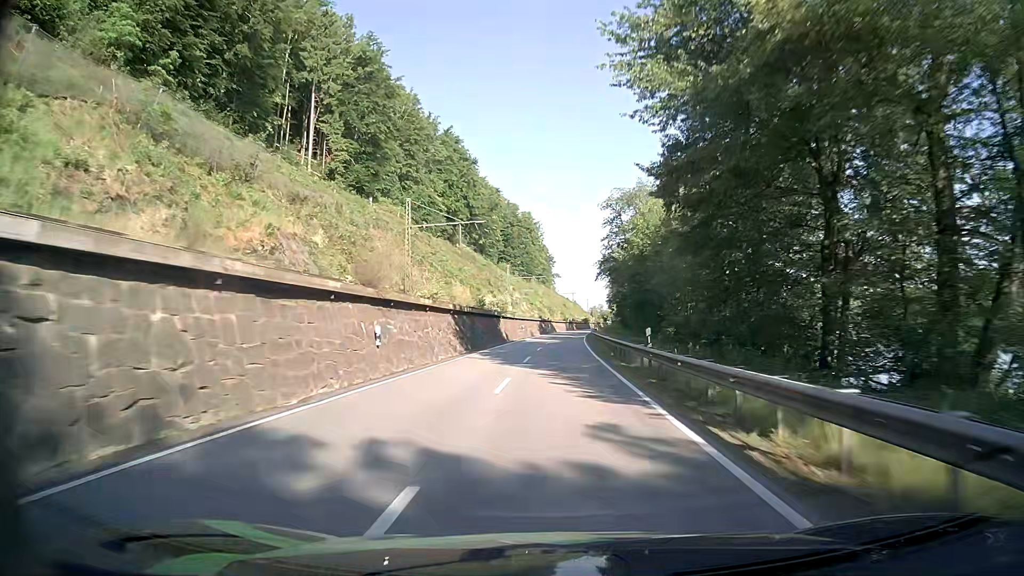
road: primary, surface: asphalt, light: Day
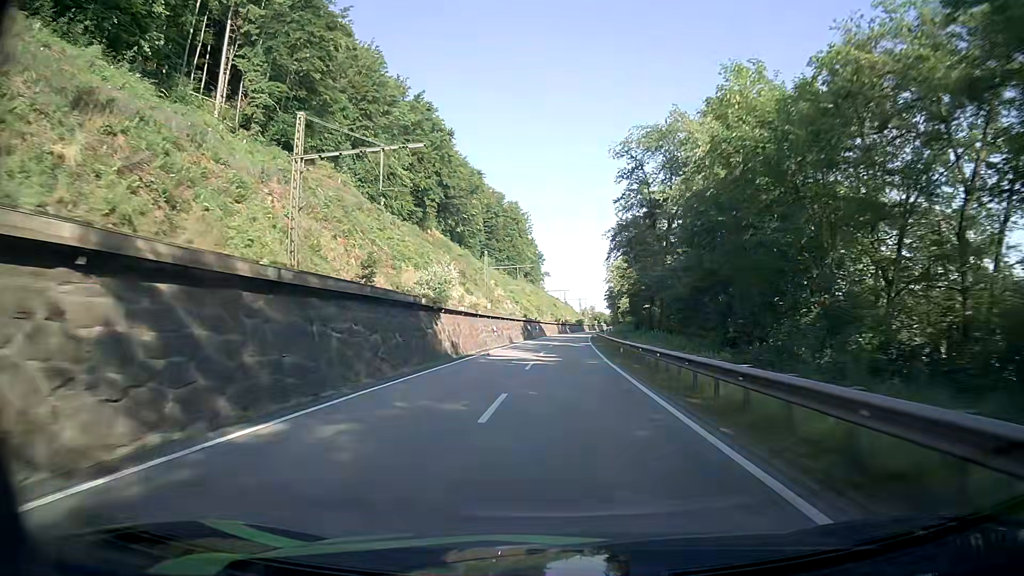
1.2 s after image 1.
(+0.1, +28.1) m; +1°
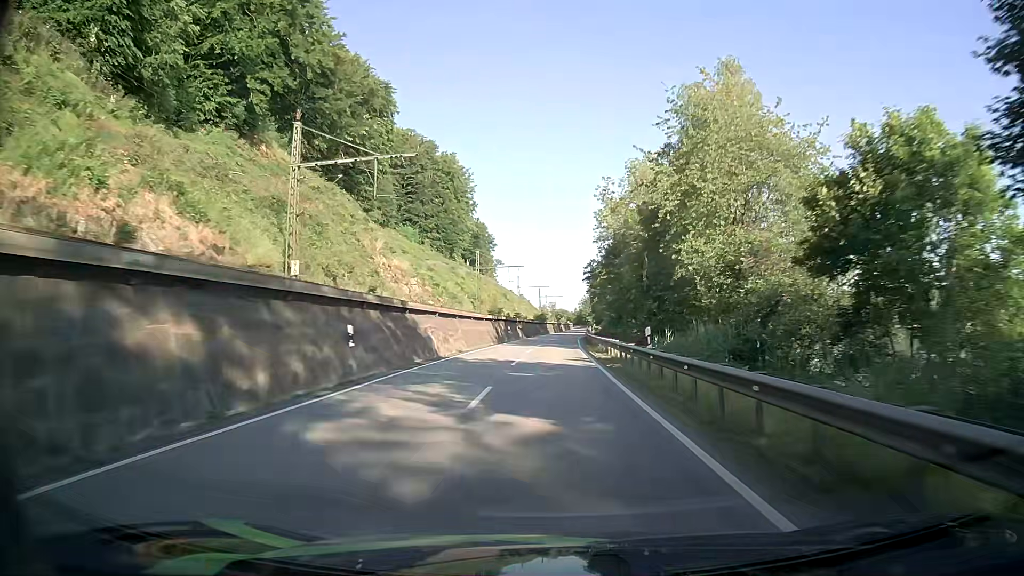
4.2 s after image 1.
(+2.5, +70.2) m; +4°
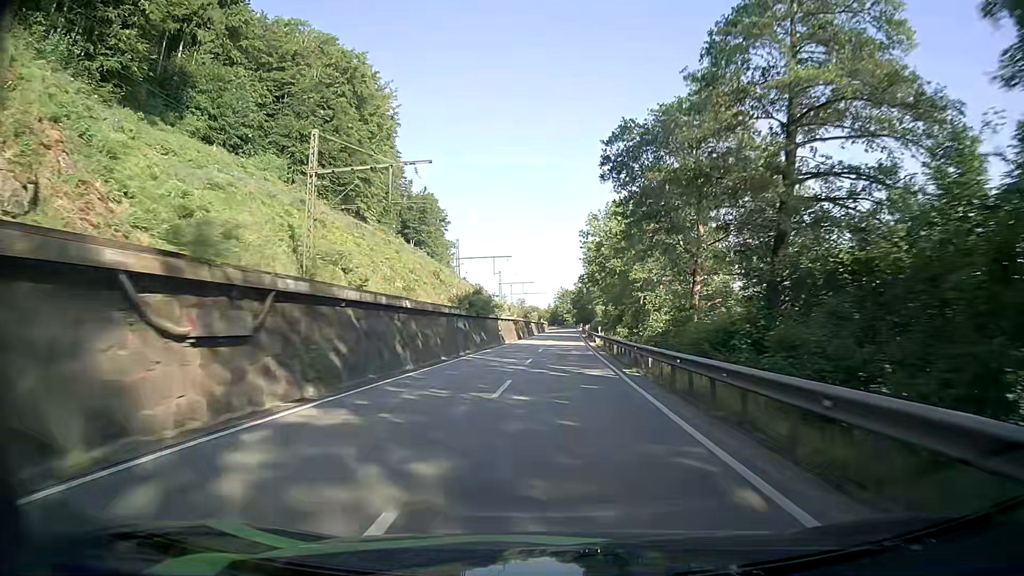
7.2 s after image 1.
(+1.1, +69.6) m; +2°
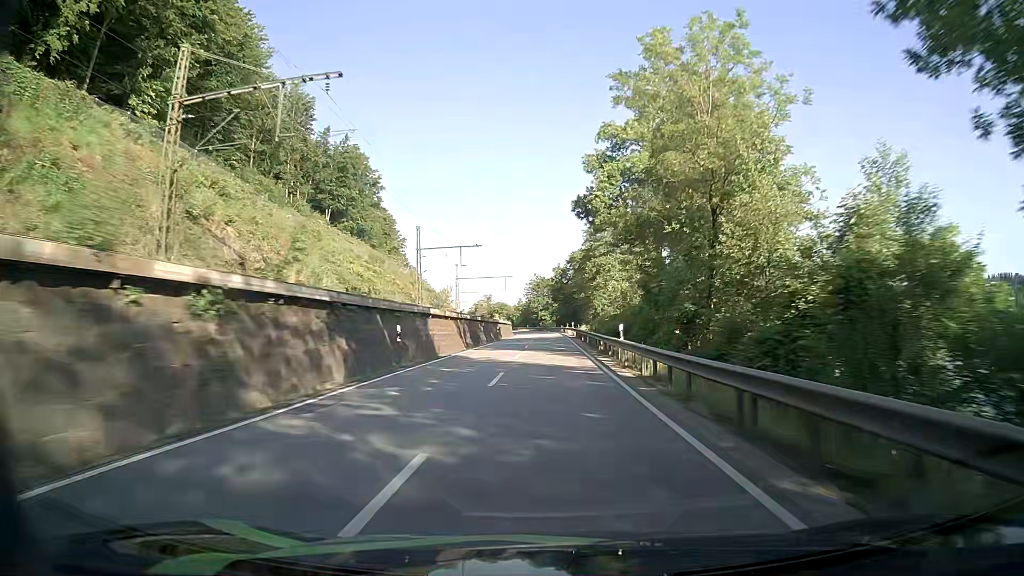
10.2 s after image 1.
(+2.2, +69.8) m; +3°
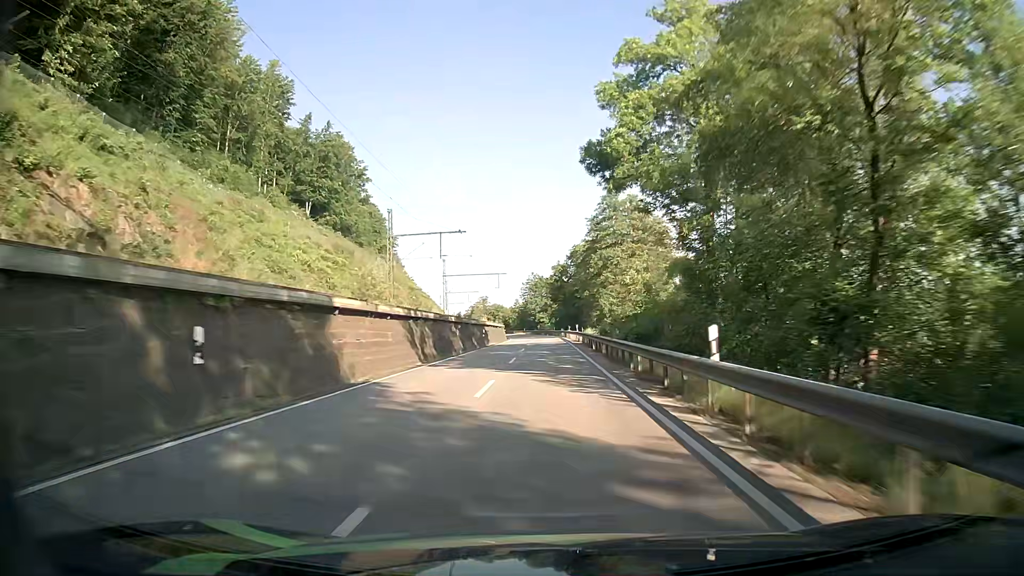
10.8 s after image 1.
(0.0, +14.1) m; 0°
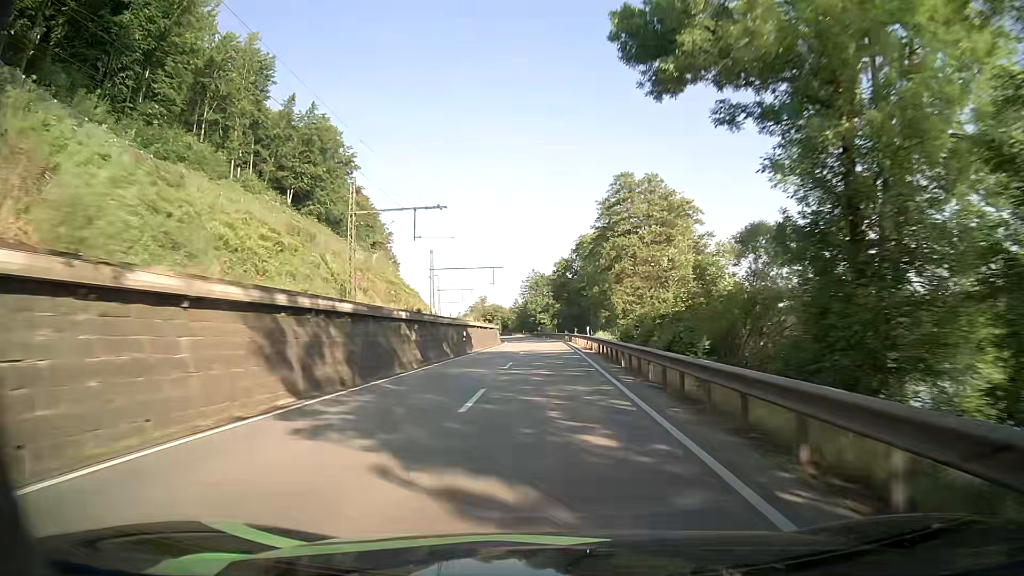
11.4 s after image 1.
(-0.2, +14.0) m; -1°
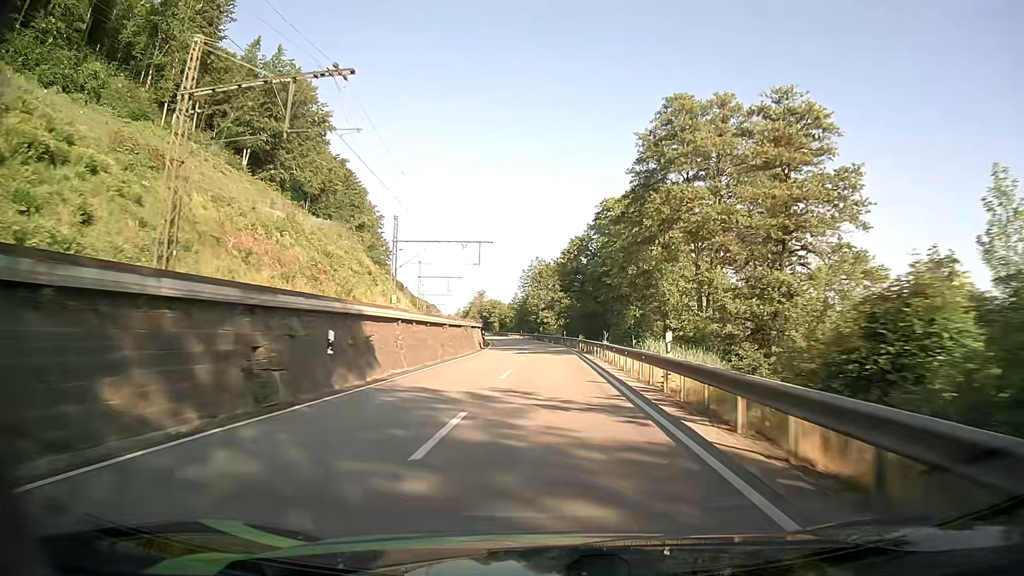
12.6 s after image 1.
(-0.2, +27.9) m; -1°
(0, +10) (0, +20) (0, +30) (0, +40) (0, +50) (-1, +60) (-1, +70) (-2, +80) (-3, +90) (-5, +100) m
